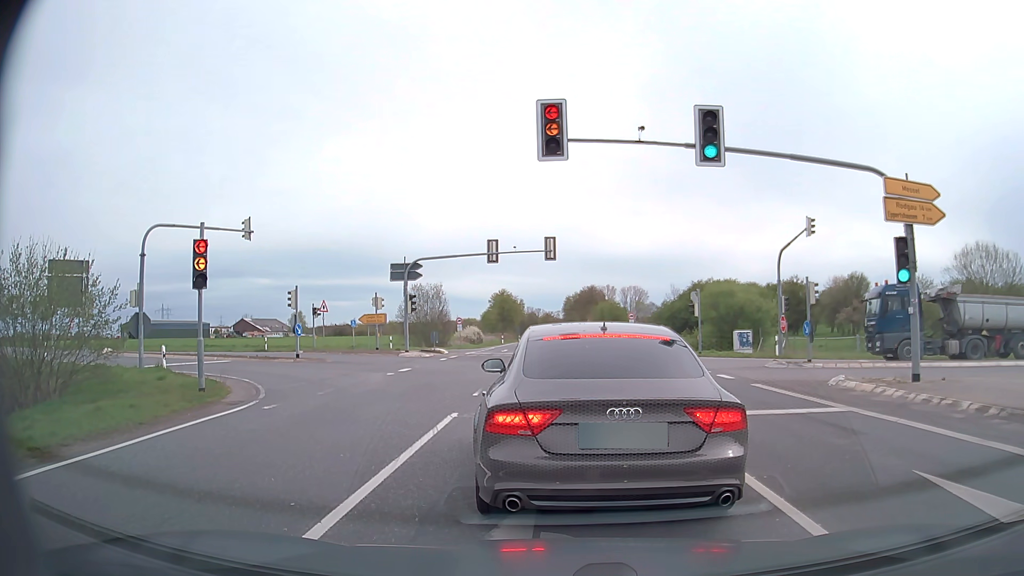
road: secondary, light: Day
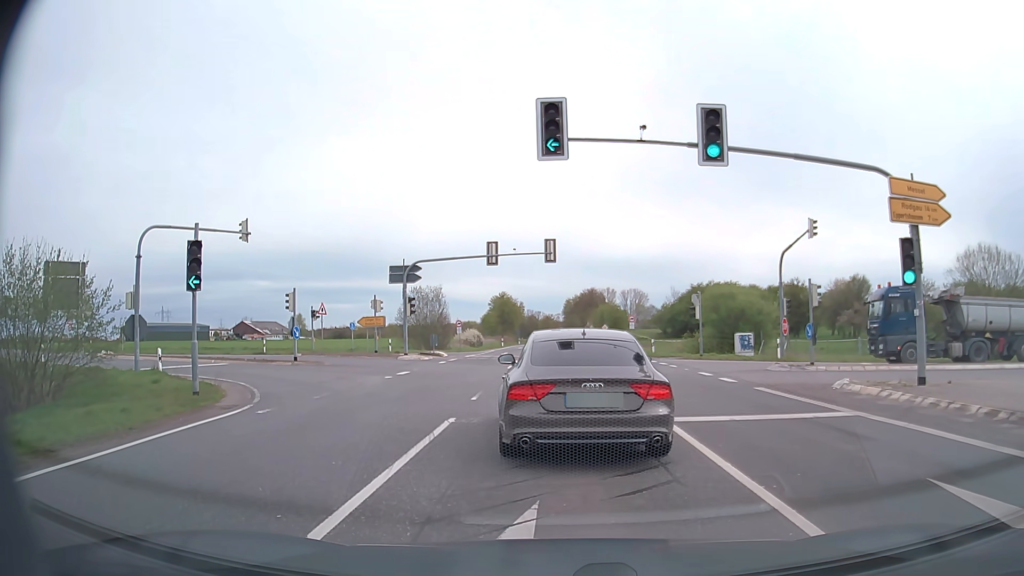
(0.0, +0.3) m; 0°
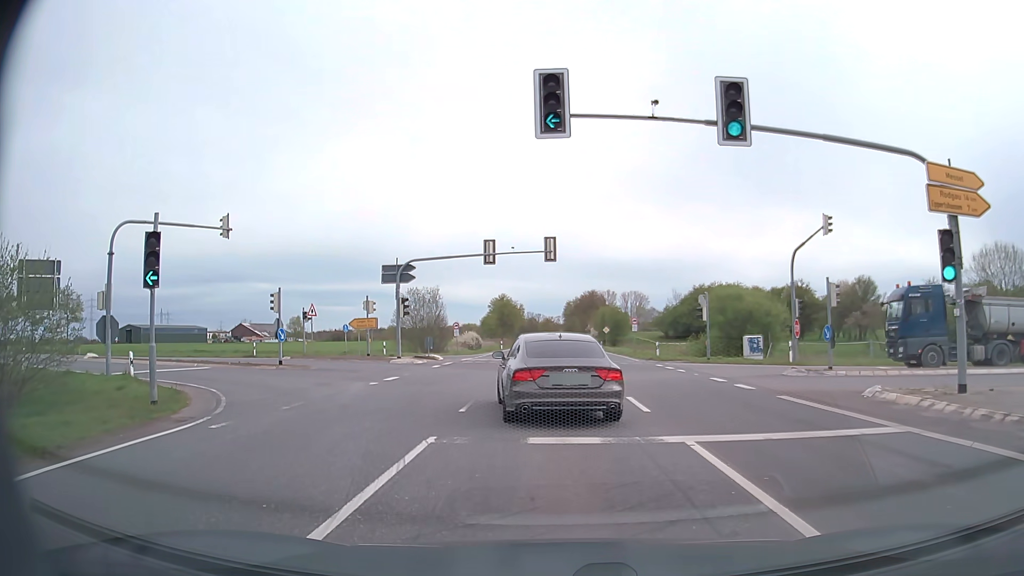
(0.0, +2.0) m; -1°
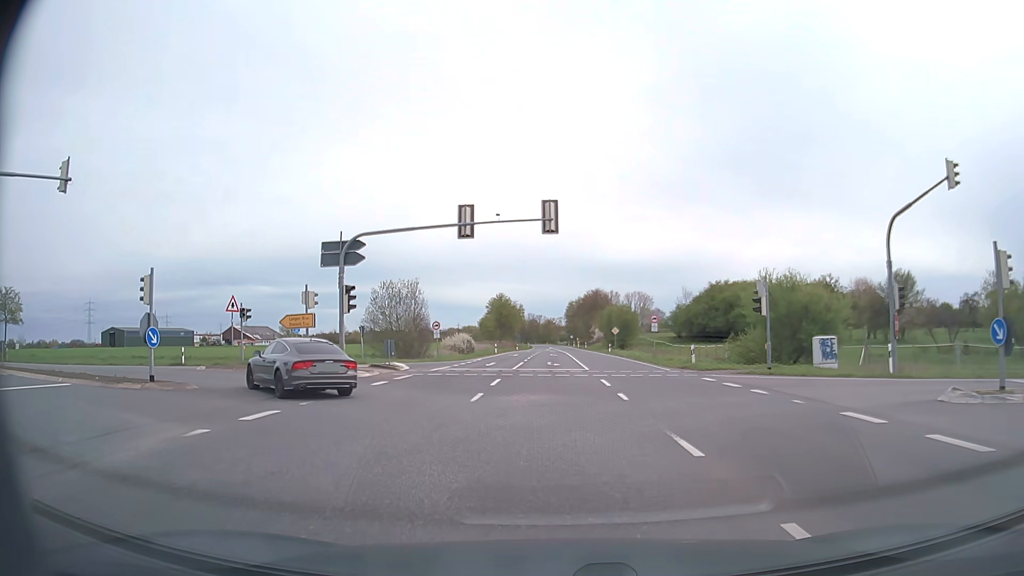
(0.0, +11.1) m; +1°
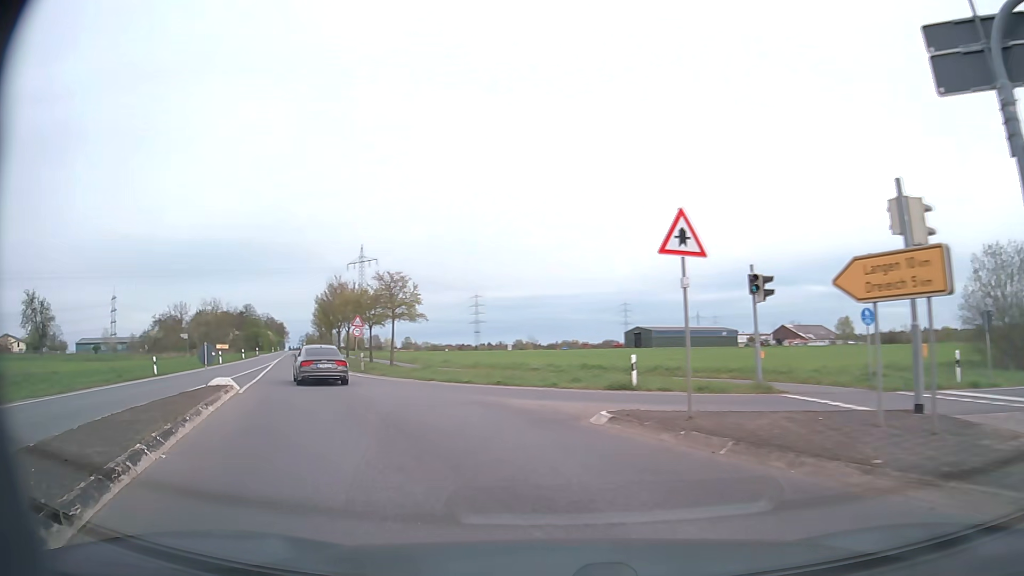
(-6.8, +19.4) m; -47°
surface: asphalt
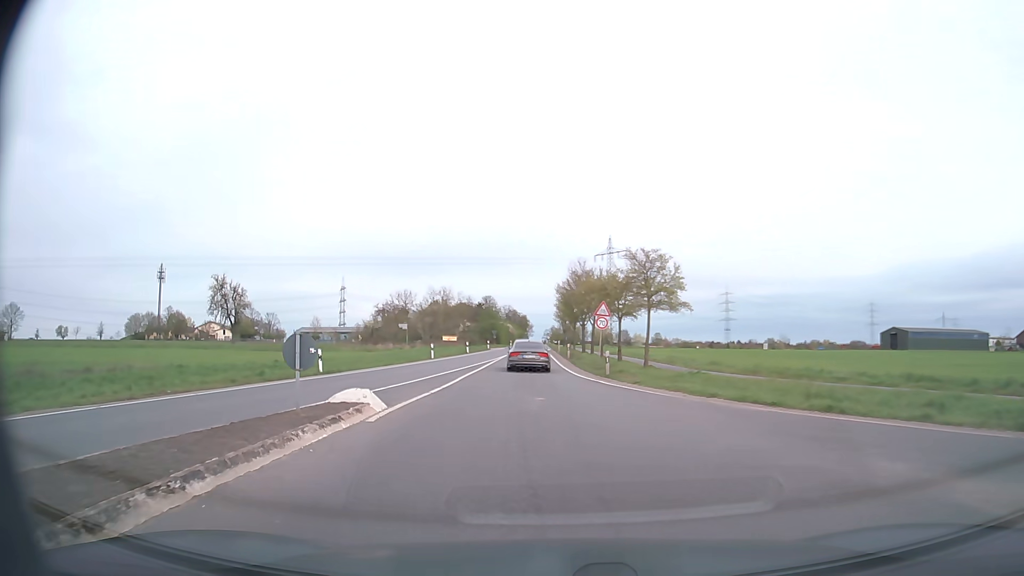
(-2.0, +9.4) m; -22°
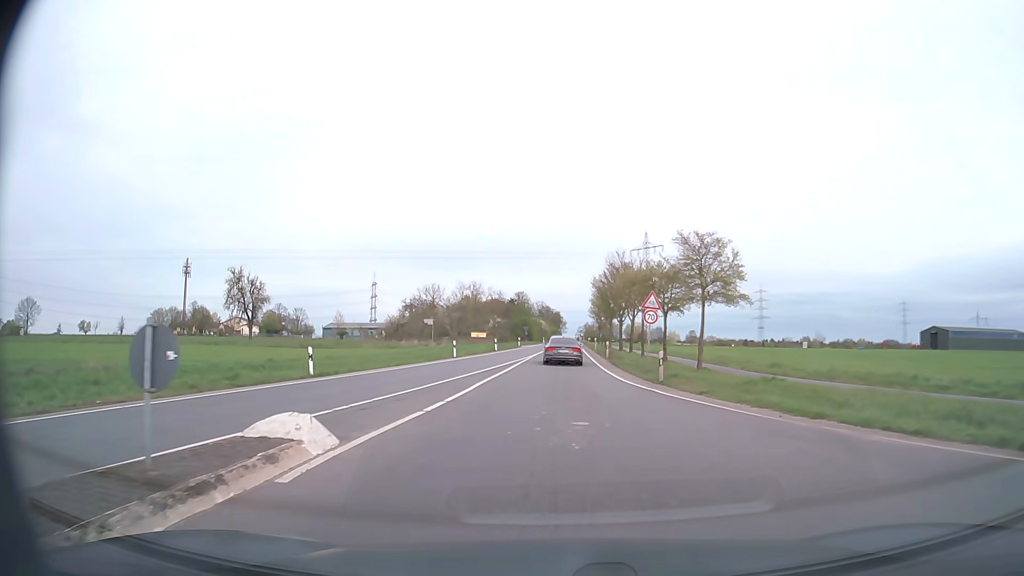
(-0.2, +5.2) m; -3°
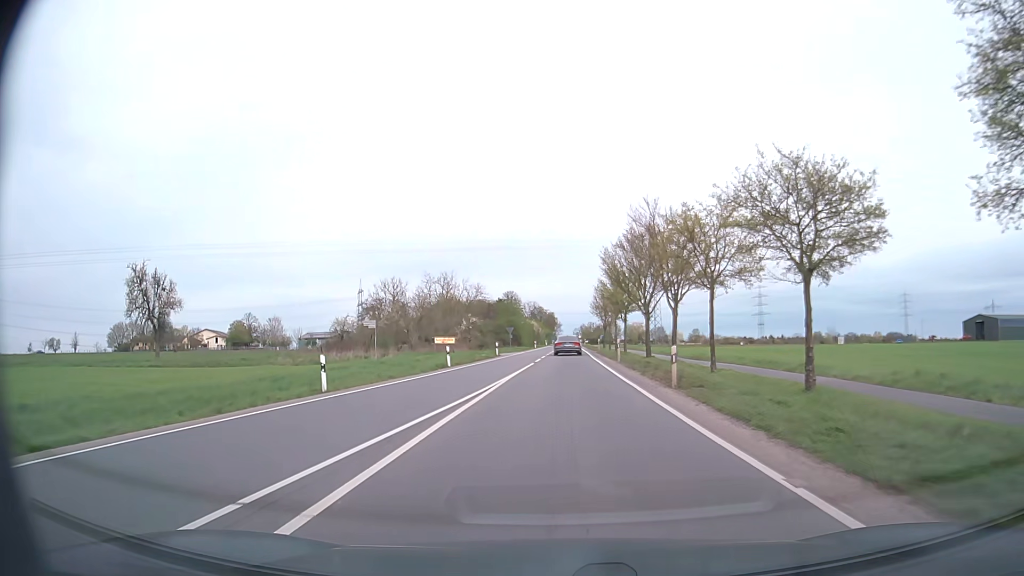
(0.0, +24.9) m; 0°
(0, +10) (0, +20) (0, +30) (0, +40) (+1, +50) (+1, +60) (+1, +70) (+2, +80) (+2, +90) (+2, +100) m
